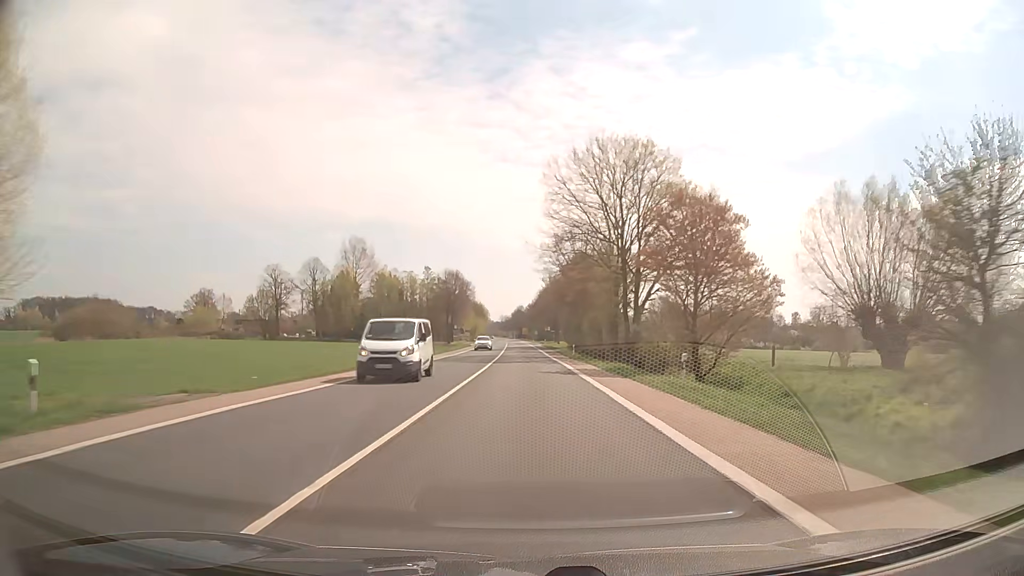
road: secondary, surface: asphalt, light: Day
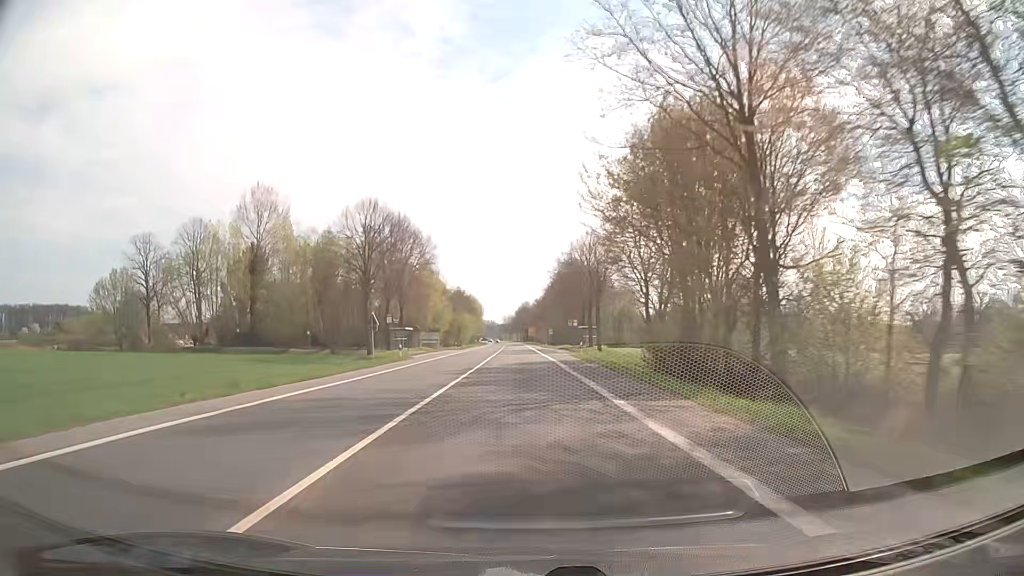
(-0.6, +63.2) m; -1°
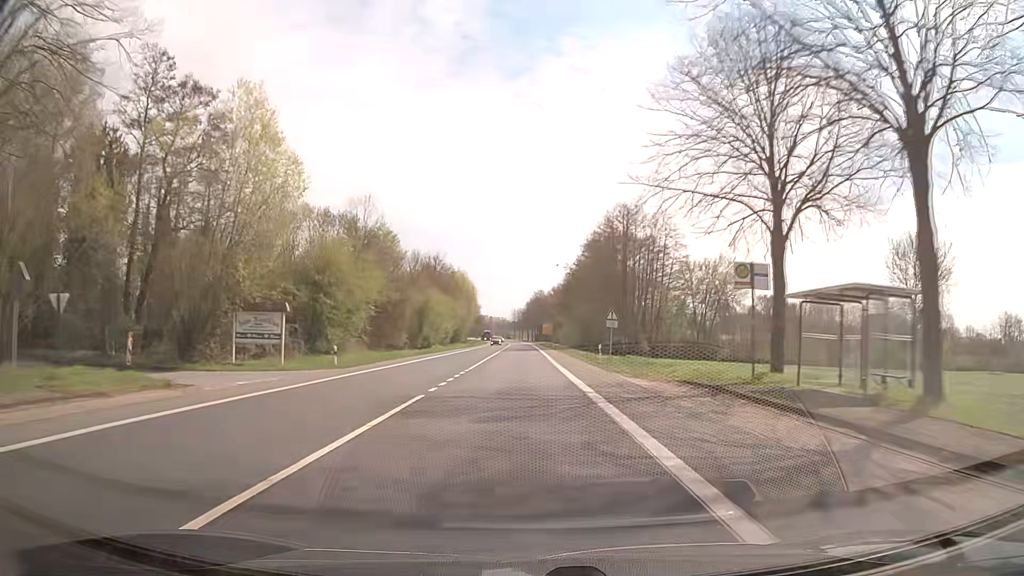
(-0.6, +61.5) m; -1°
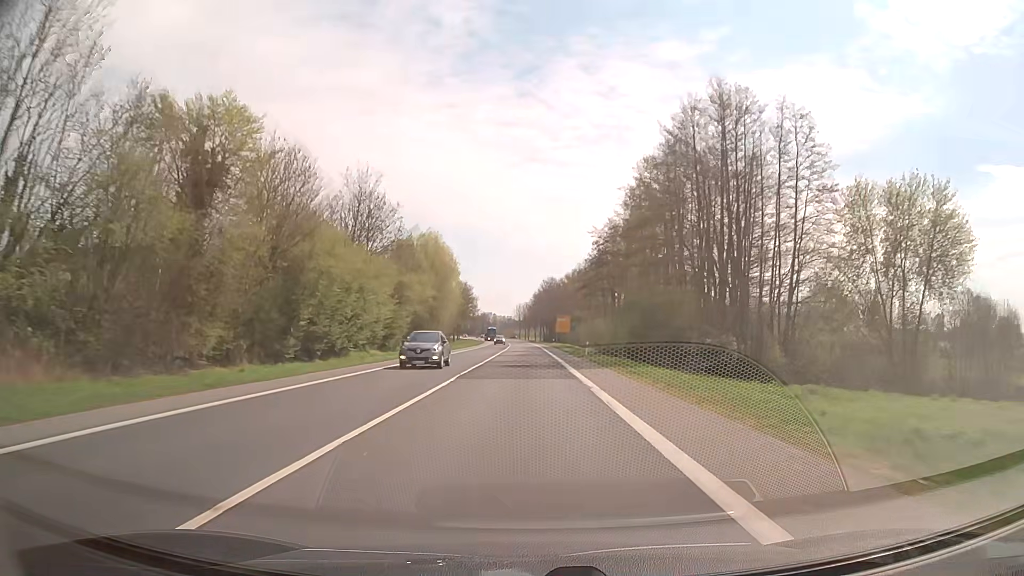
(-0.3, +44.1) m; -1°
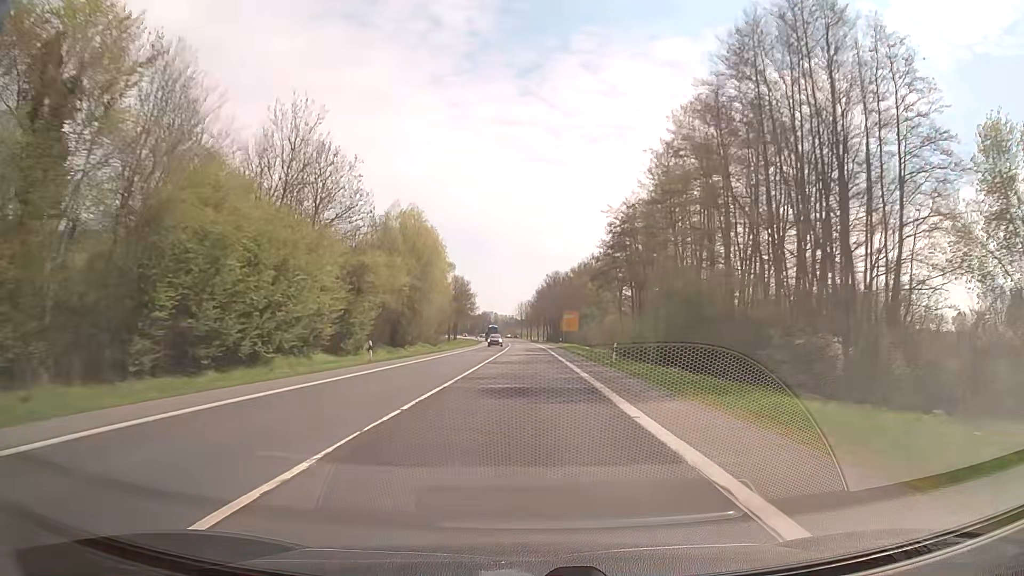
(0.0, +14.4) m; 0°
